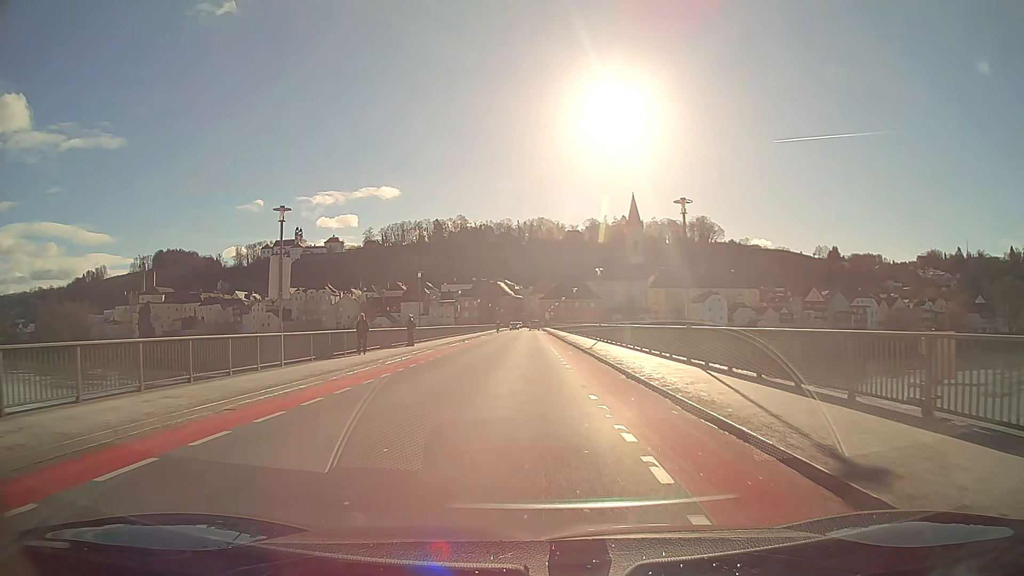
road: primary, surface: asphalt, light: Day
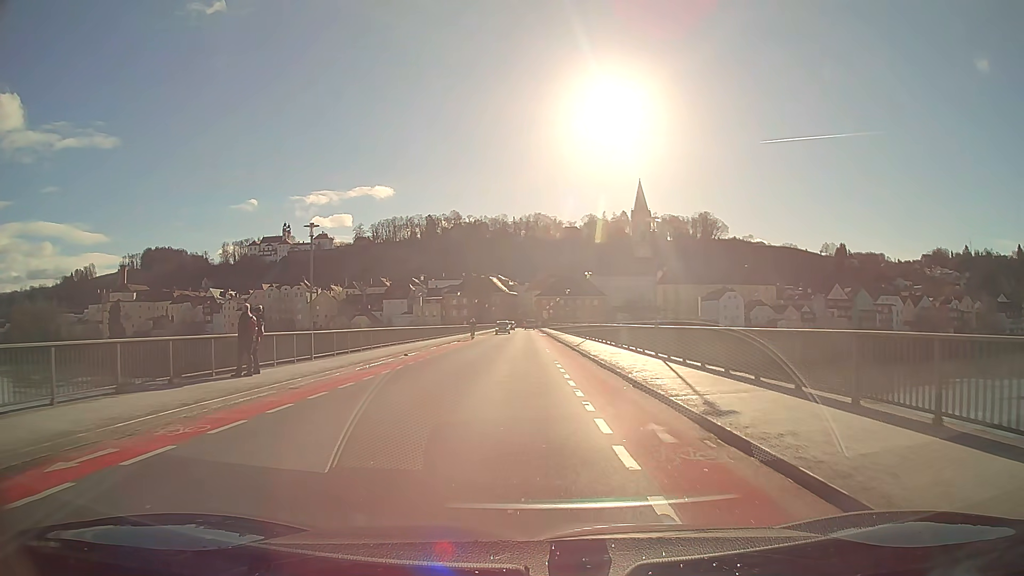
(0.0, +22.5) m; 0°
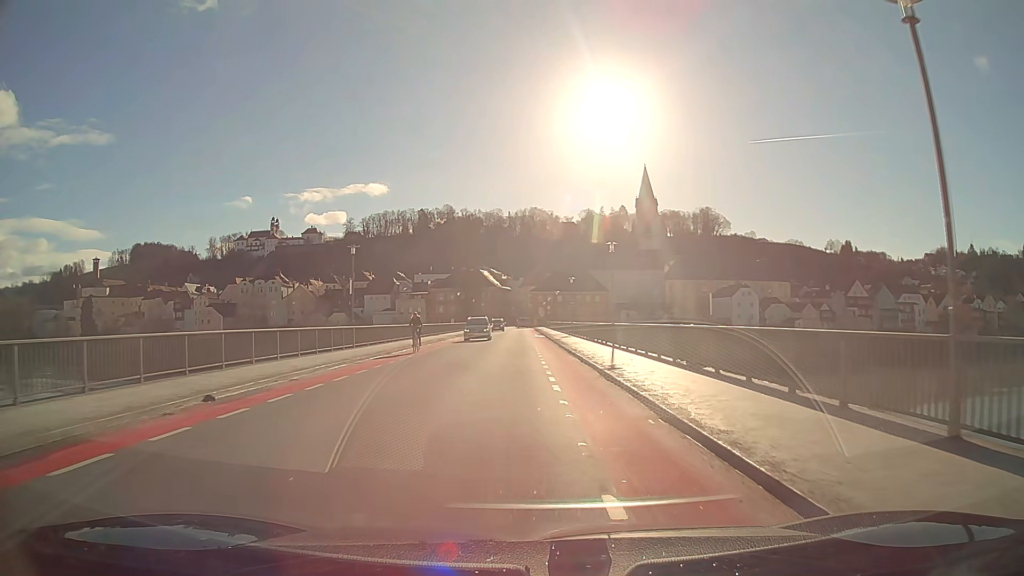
(+0.1, +18.2) m; 0°
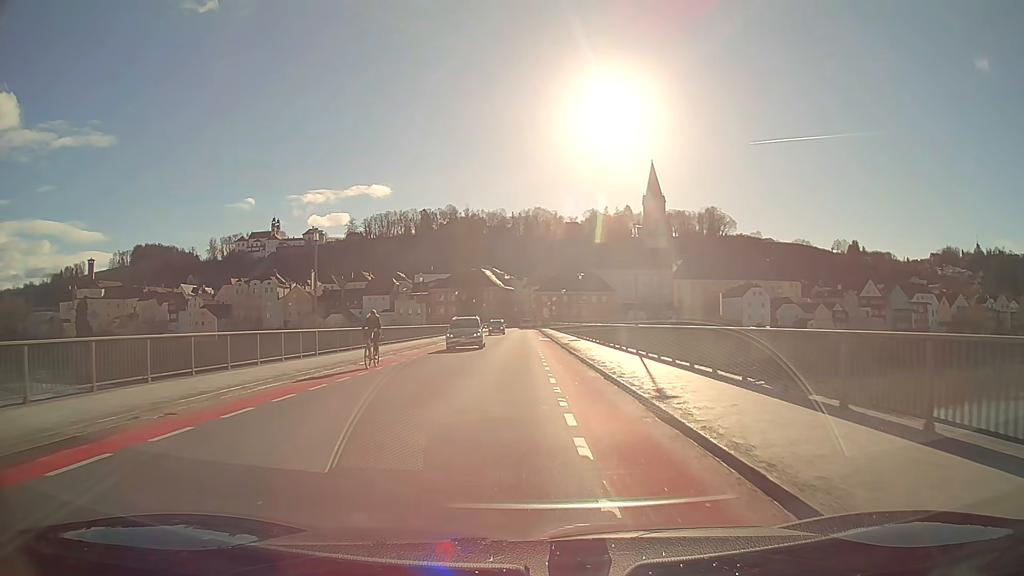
(0.0, +6.2) m; 0°
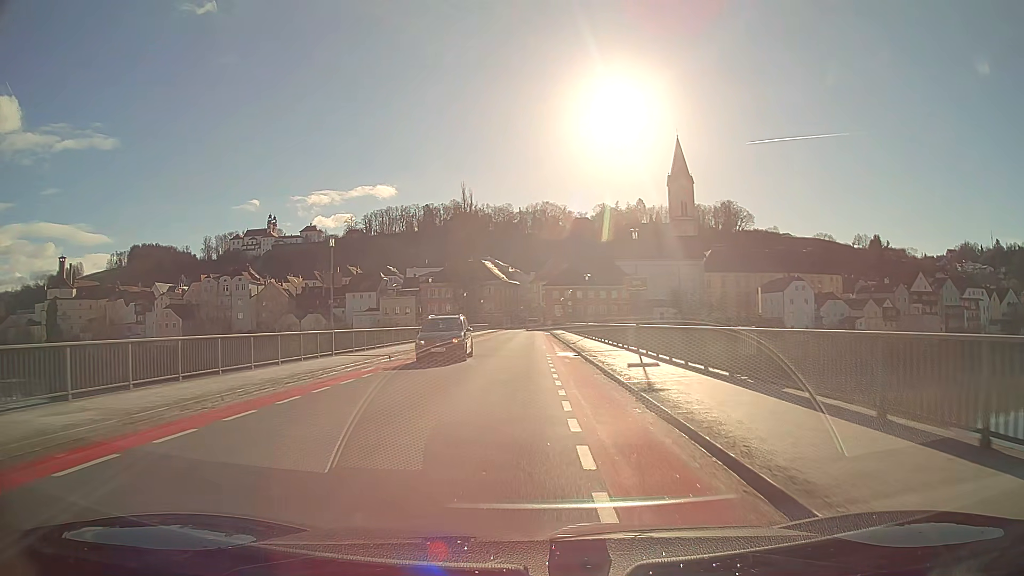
(-0.2, +25.1) m; -1°
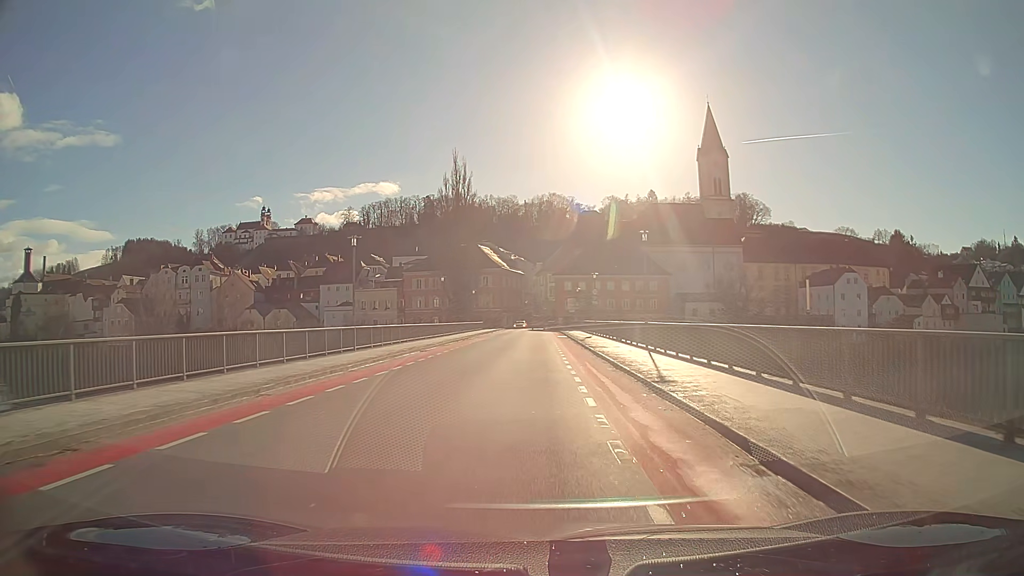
(-0.2, +24.6) m; 0°
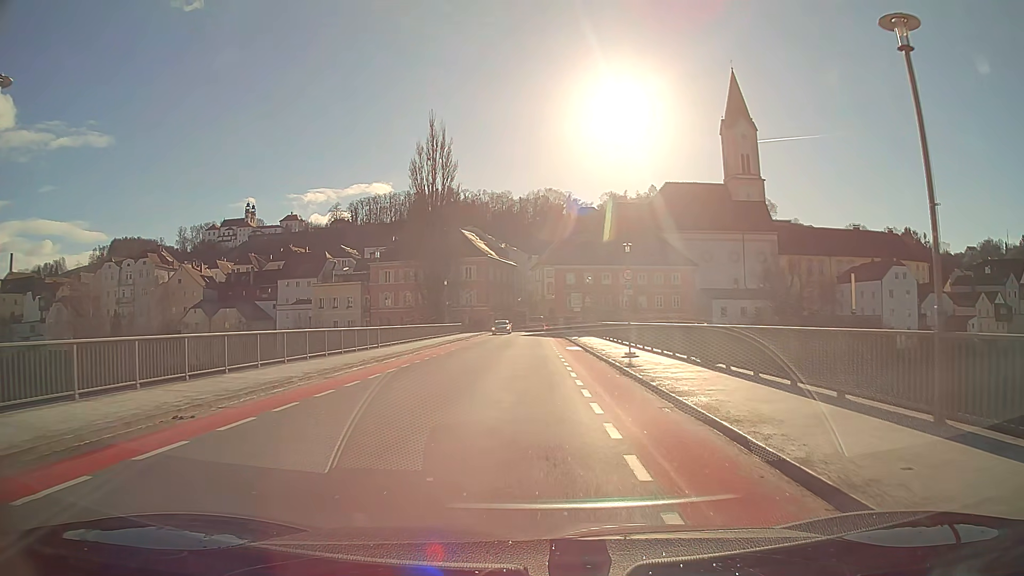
(+0.1, +21.3) m; 0°
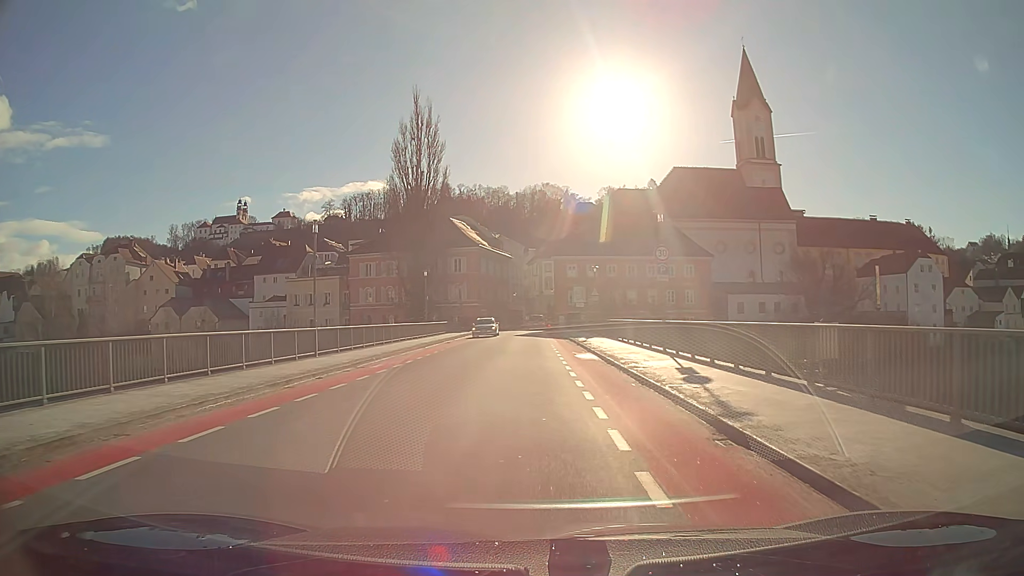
(0.0, +9.3) m; 0°
